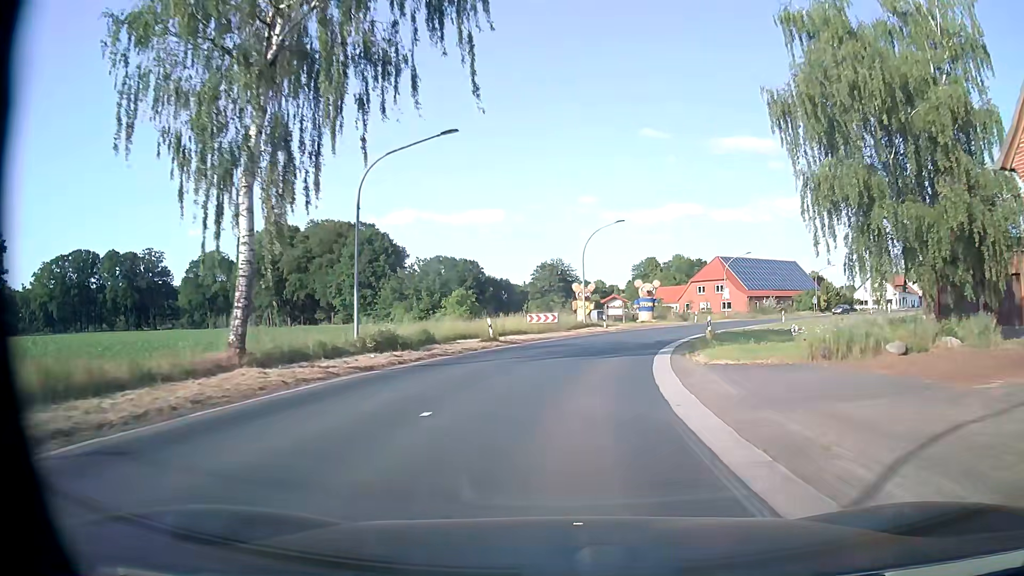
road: secondary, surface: asphalt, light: Day
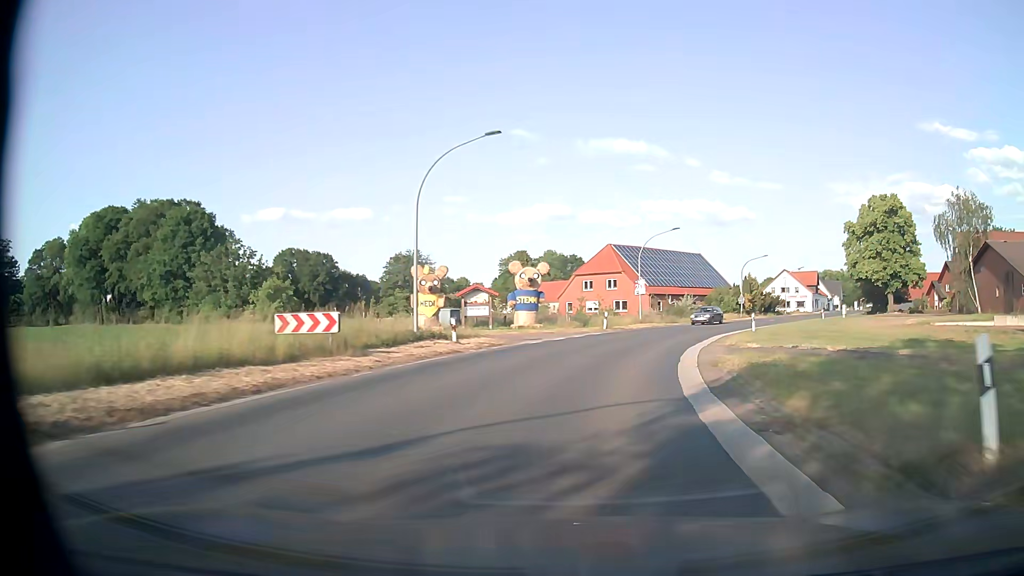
(+2.0, +24.0) m; +11°
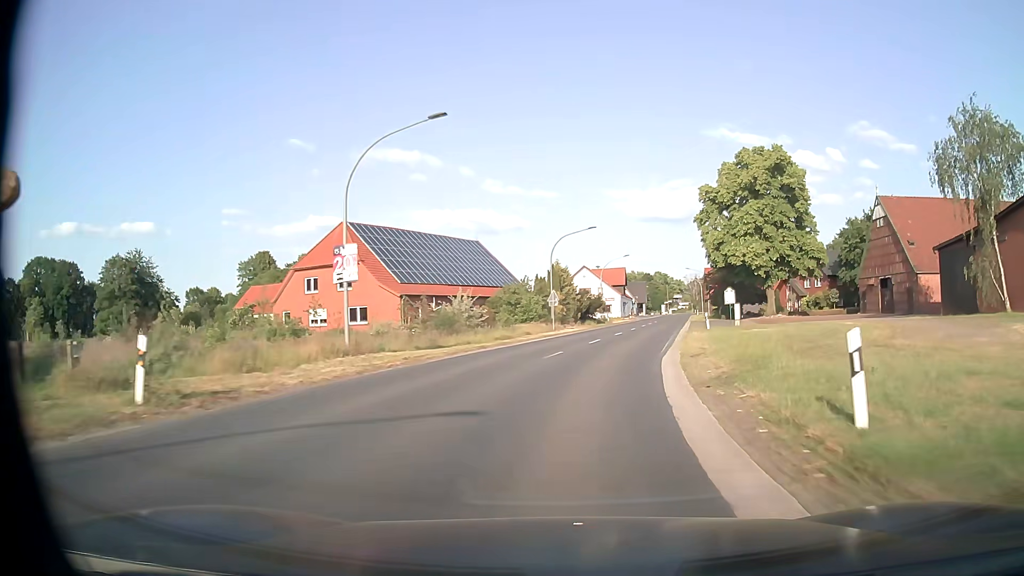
(+5.8, +31.5) m; +20°
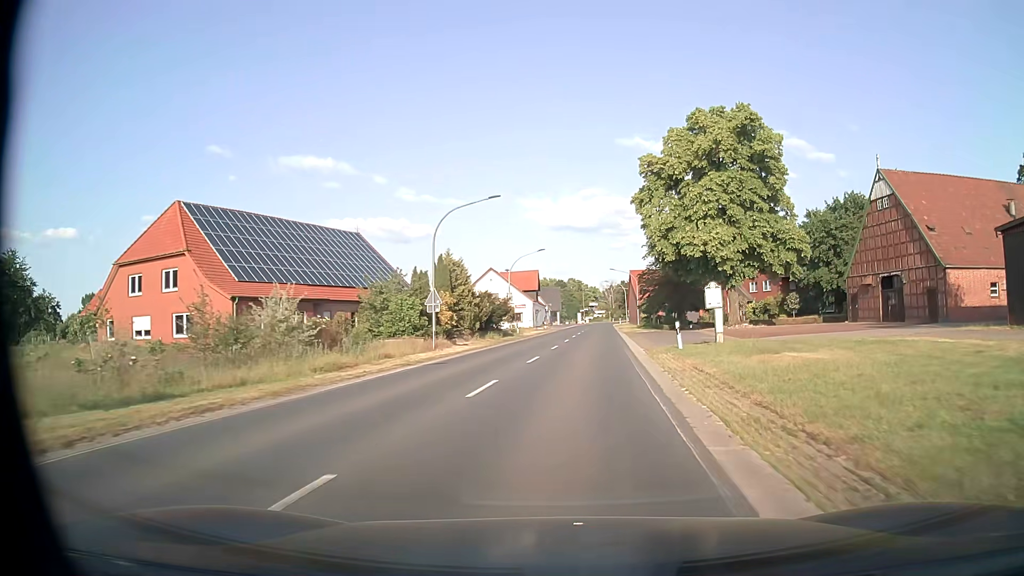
(+1.1, +16.1) m; +7°
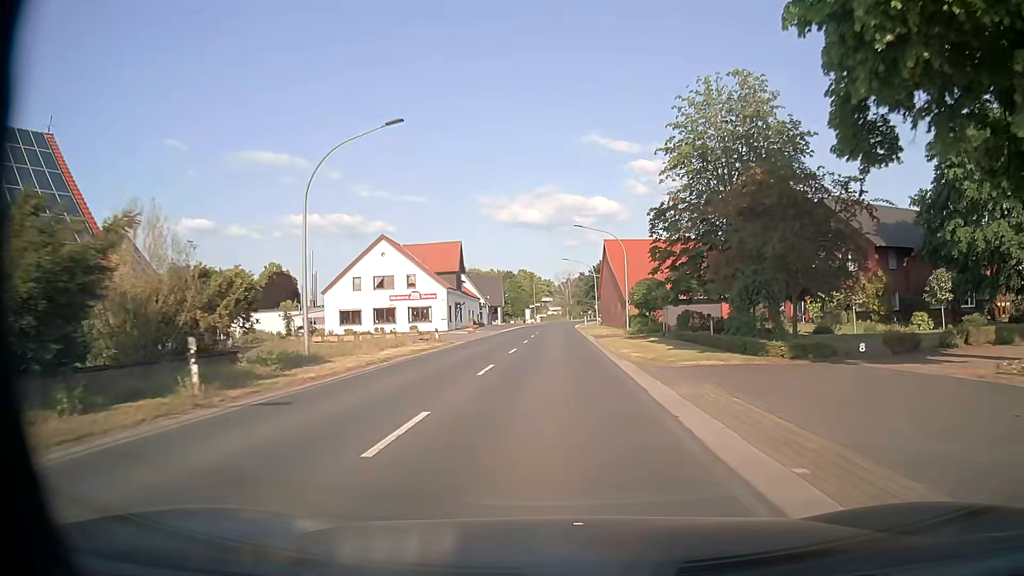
(+2.6, +40.3) m; +4°
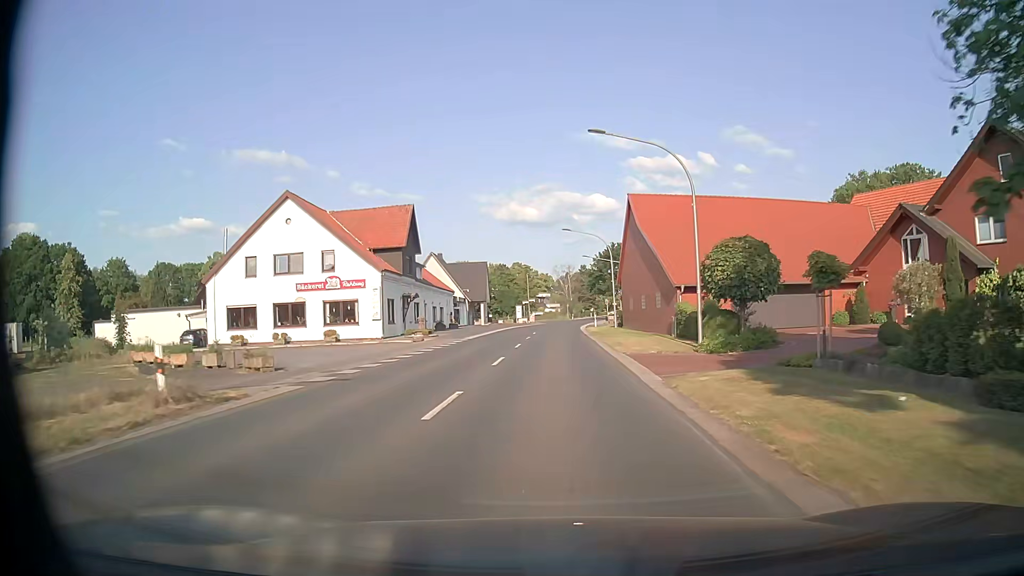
(+0.1, +24.3) m; 0°
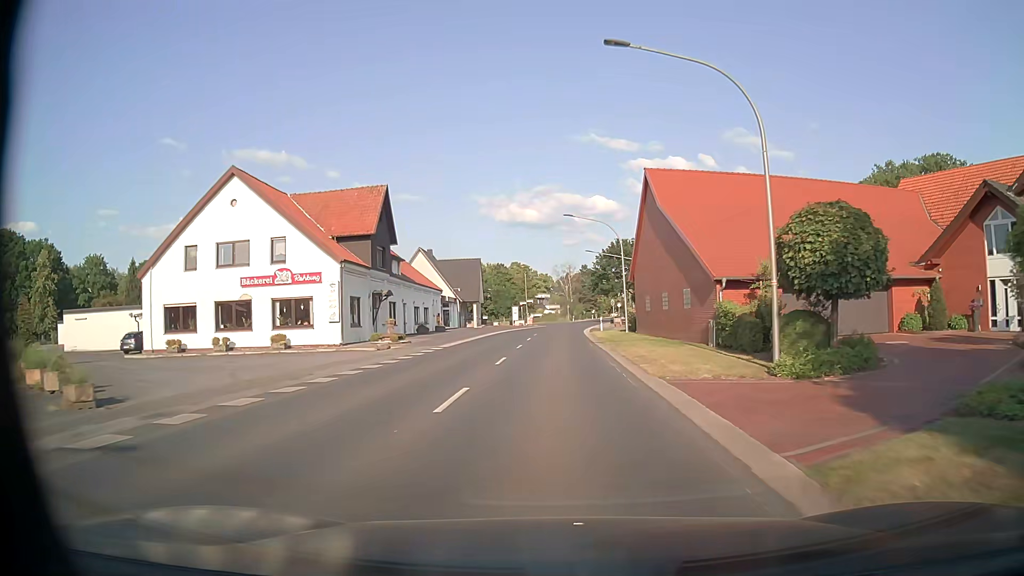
(0.0, +8.1) m; 0°
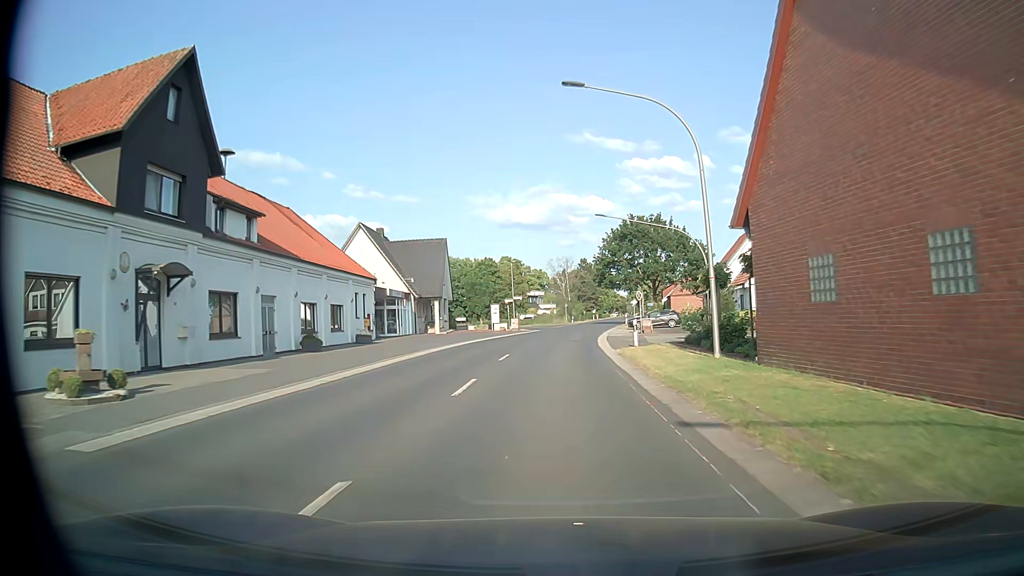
(+0.2, +24.4) m; 0°
(0, +10) (0, +20) (0, +30) (+1, +40) (+2, +50) (+3, +60) (+4, +70) (+5, +80) (+7, +90) (+8, +100) m
